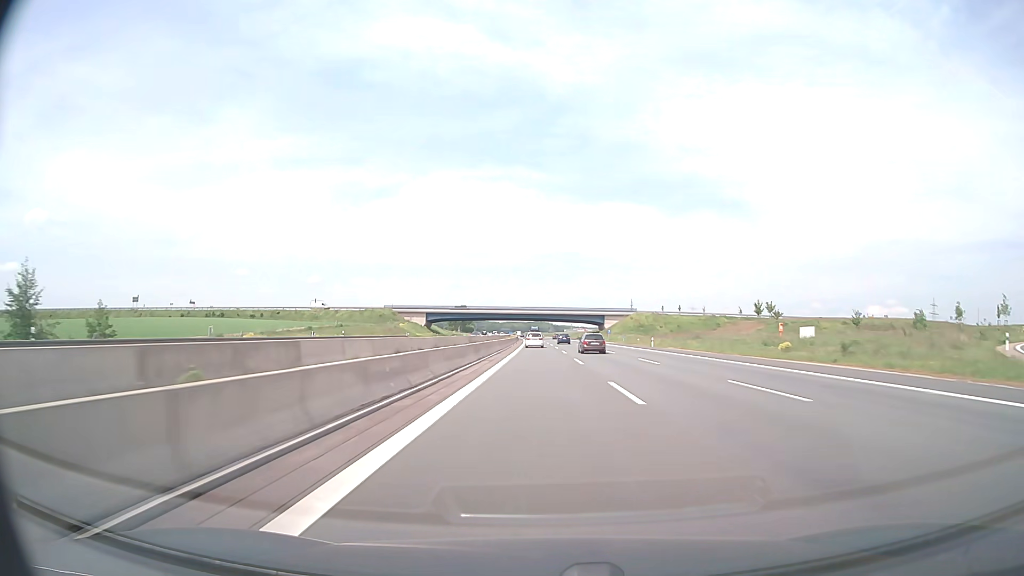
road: motorway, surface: asphalt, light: Day
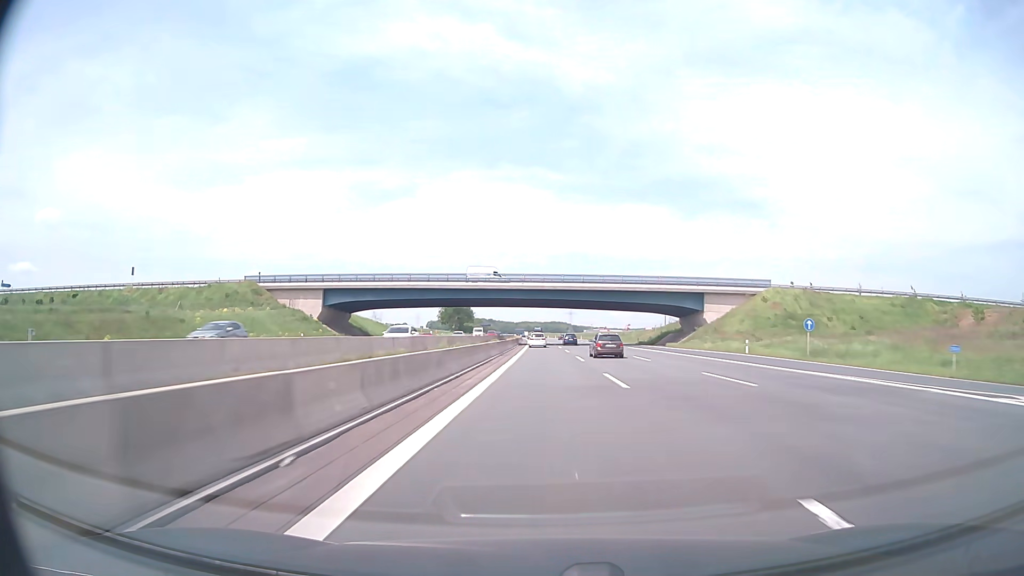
(-1.3, +102.9) m; -1°
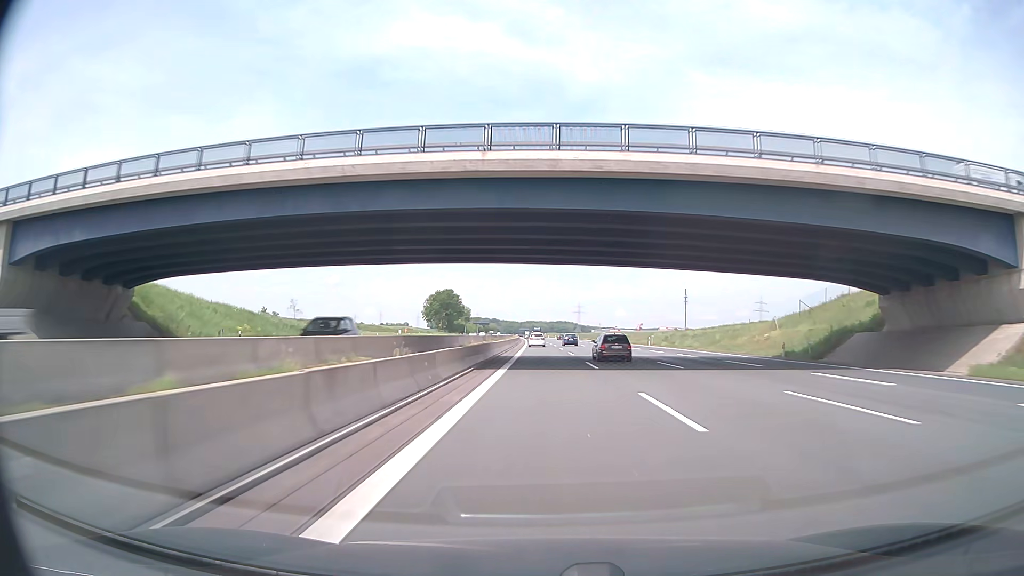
(-0.3, +61.9) m; -1°
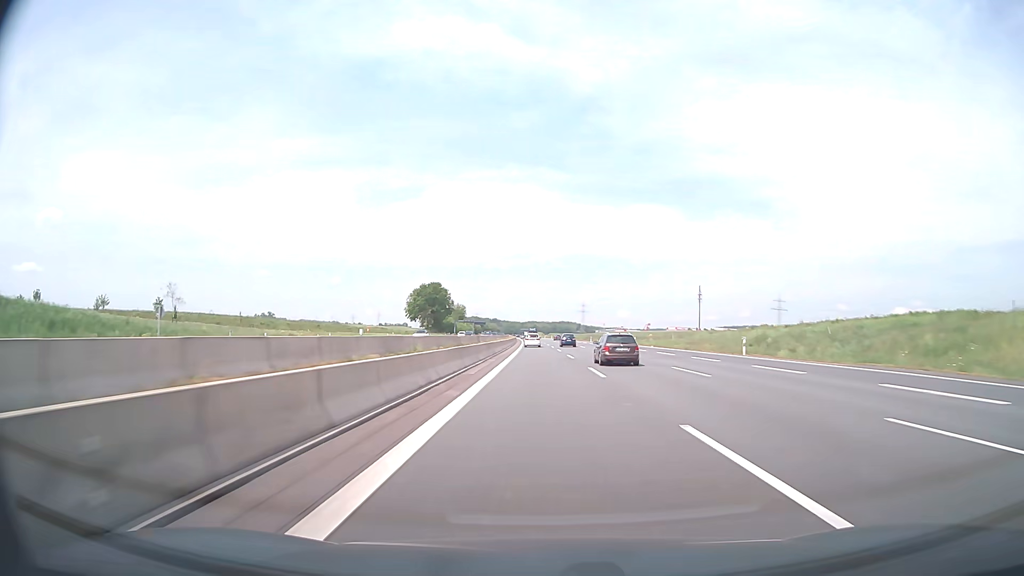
(0.0, +41.2) m; 0°
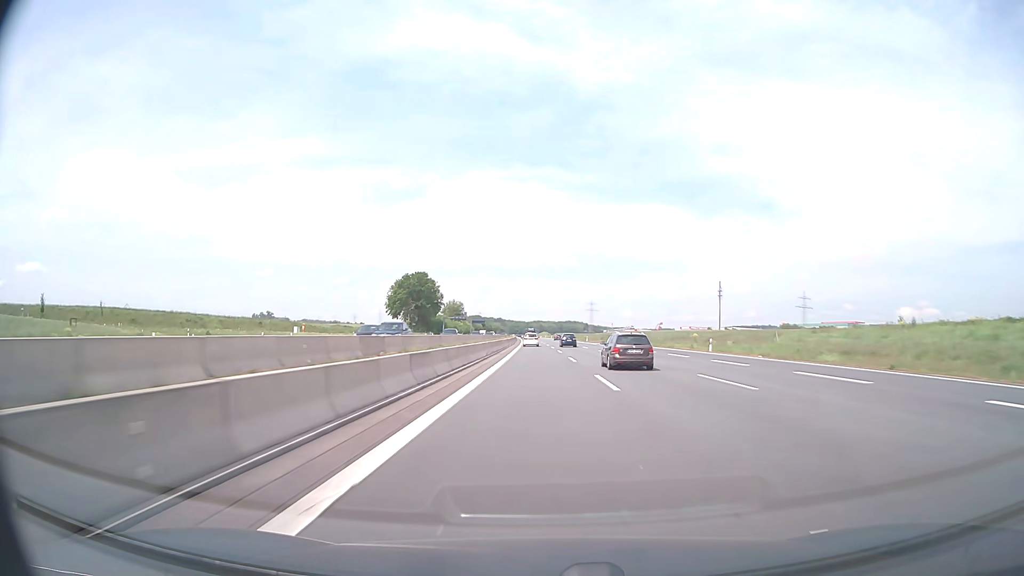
(-0.2, +41.2) m; 0°
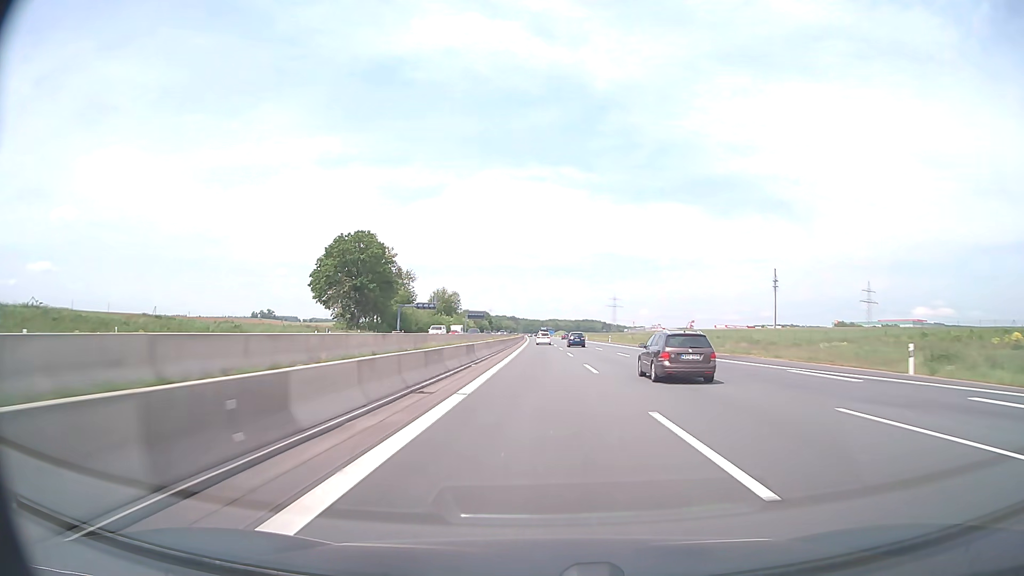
(-1.0, +82.5) m; -1°
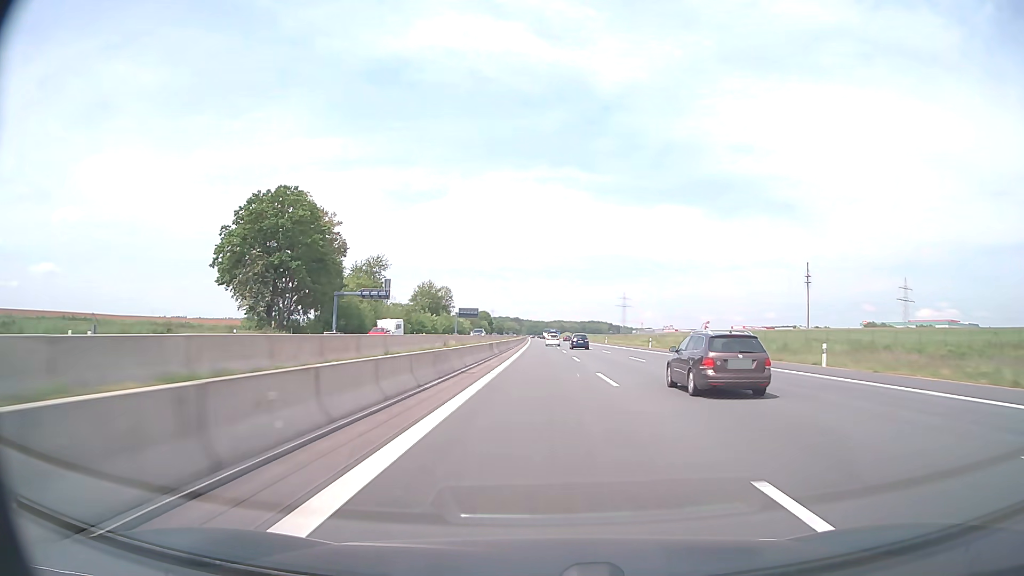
(-0.2, +41.3) m; 0°
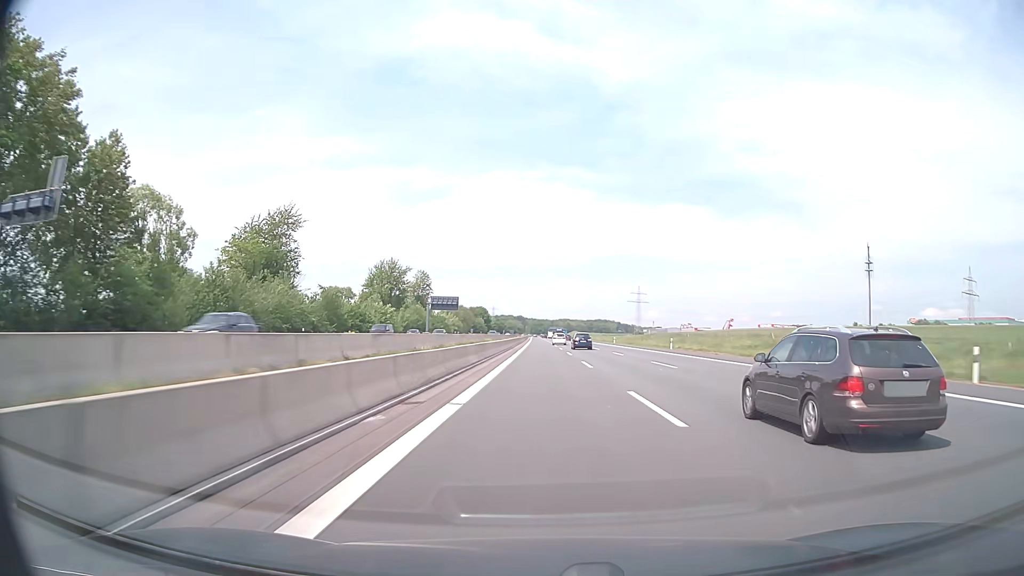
(-0.2, +61.9) m; 0°
(0, +10) (0, +20) (0, +30) (0, +40) (0, +50) (0, +60) (0, +70) (0, +80) (-1, +90) (-1, +100) m
